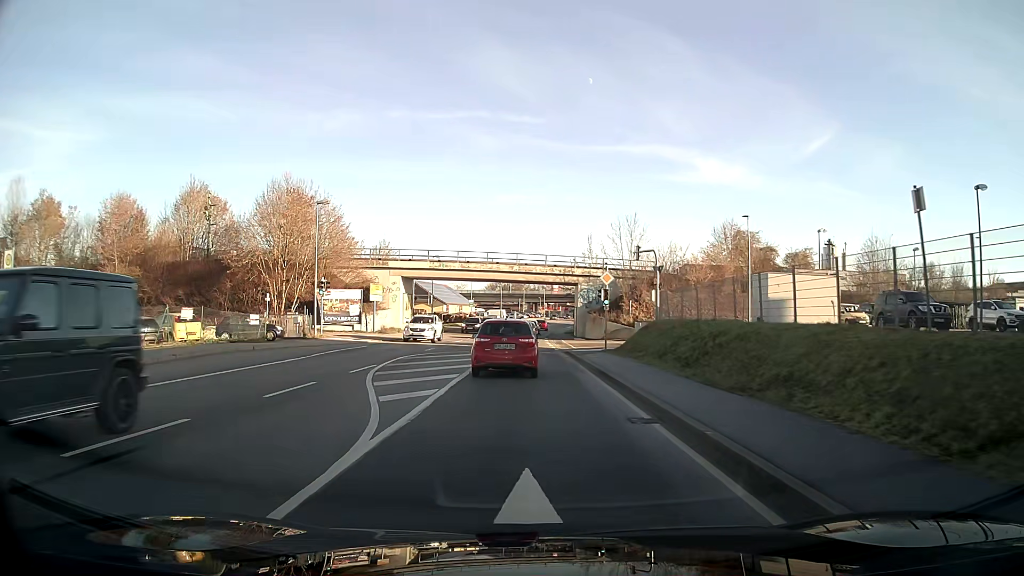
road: primary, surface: asphalt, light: Day
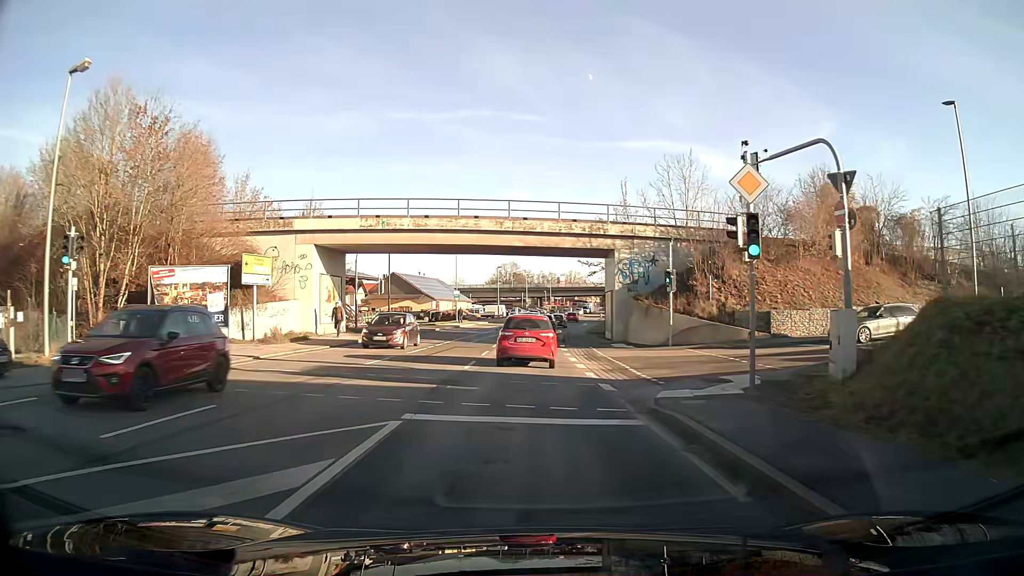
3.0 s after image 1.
(-0.1, +24.6) m; 0°
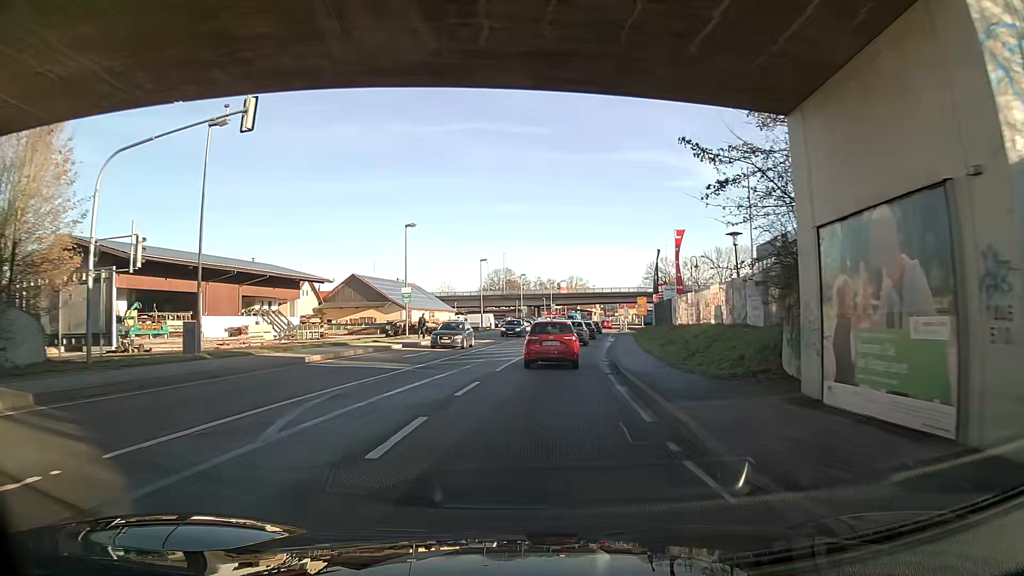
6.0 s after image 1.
(-0.1, +30.1) m; +1°
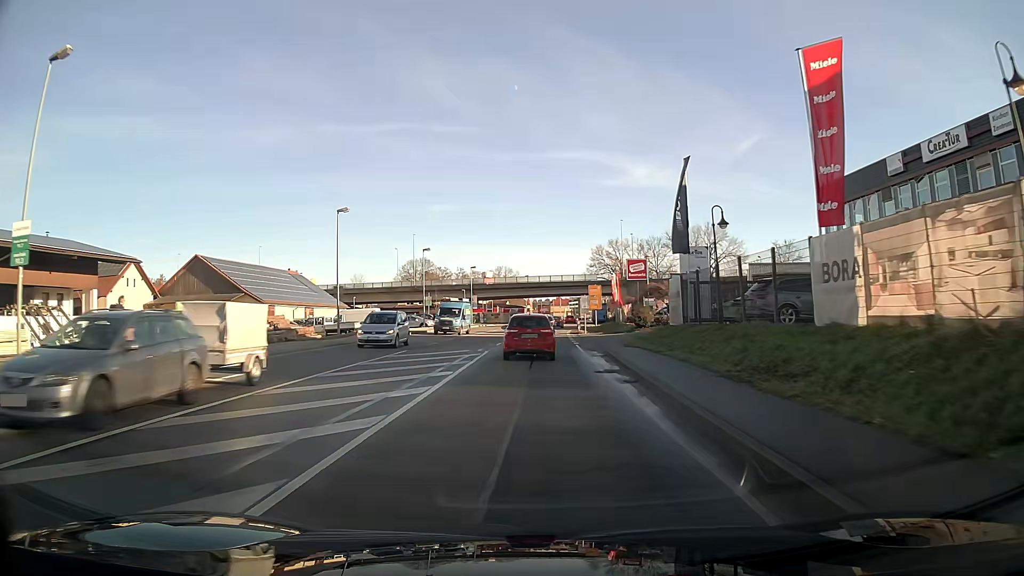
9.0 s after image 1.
(+1.9, +33.9) m; +6°
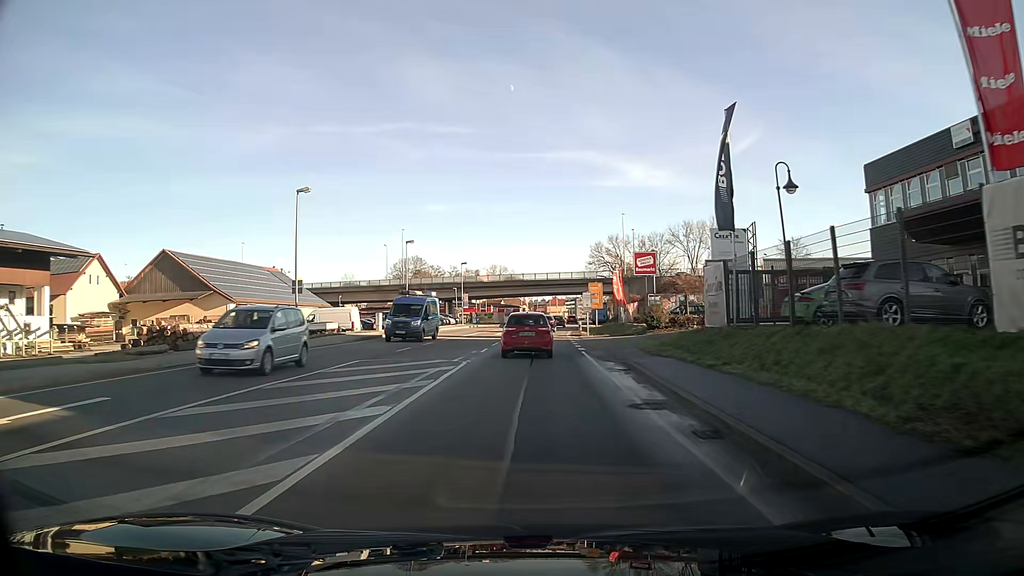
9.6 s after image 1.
(0.0, +7.0) m; 0°
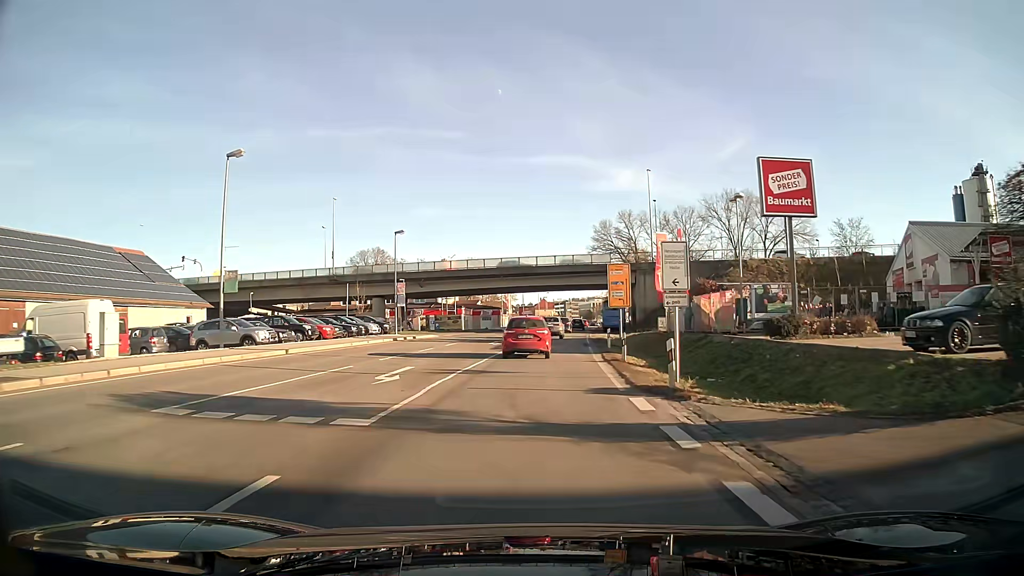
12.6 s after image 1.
(+0.4, +35.4) m; +1°
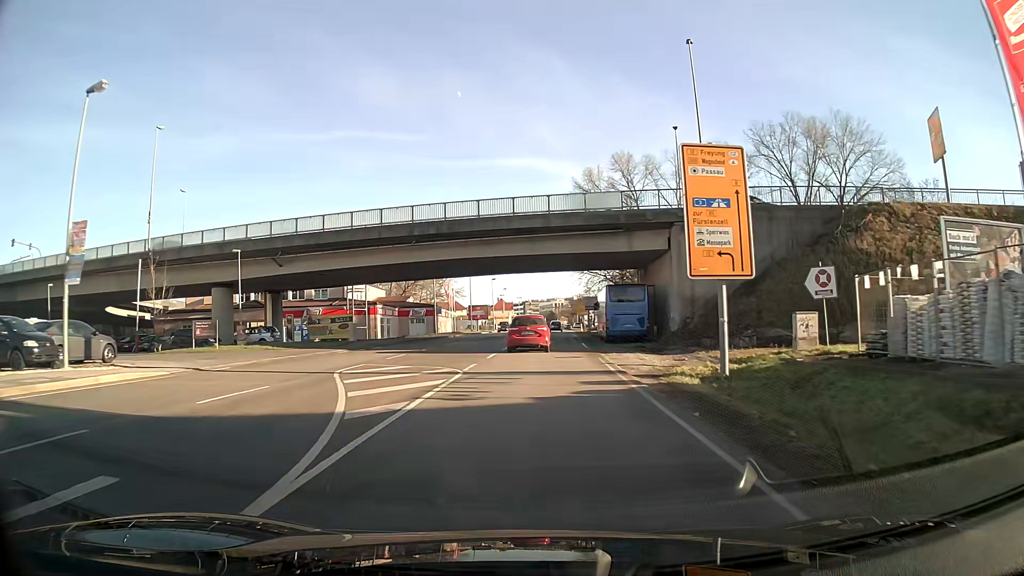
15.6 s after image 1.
(+1.1, +36.1) m; +3°
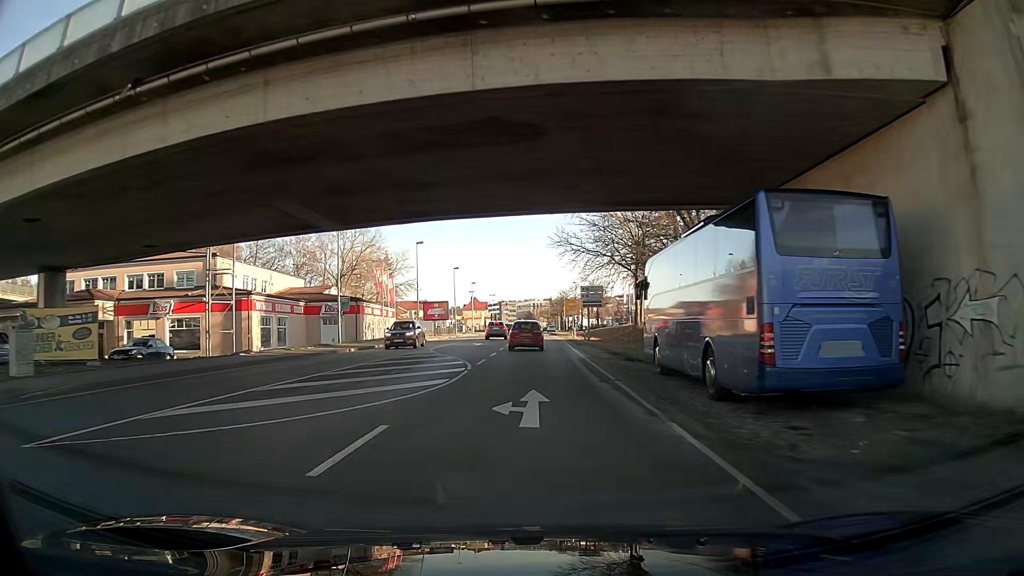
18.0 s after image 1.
(+0.5, +29.4) m; +2°
